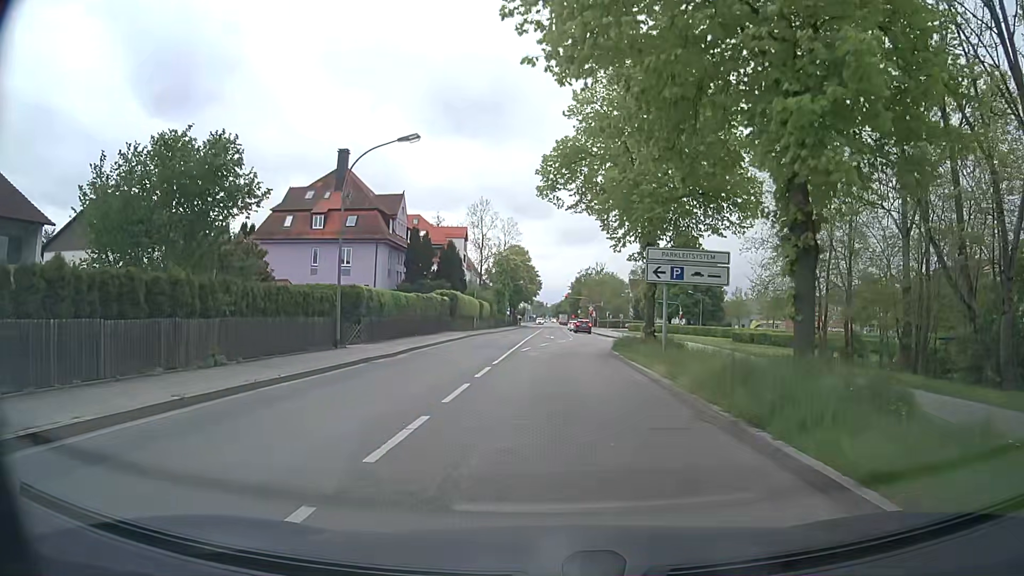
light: Day
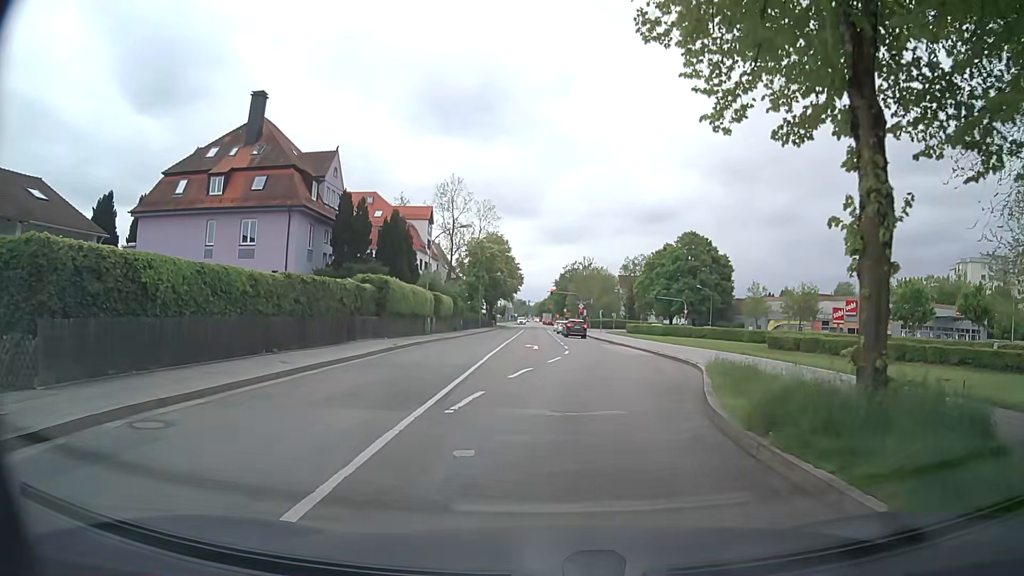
(0.0, +18.4) m; +2°
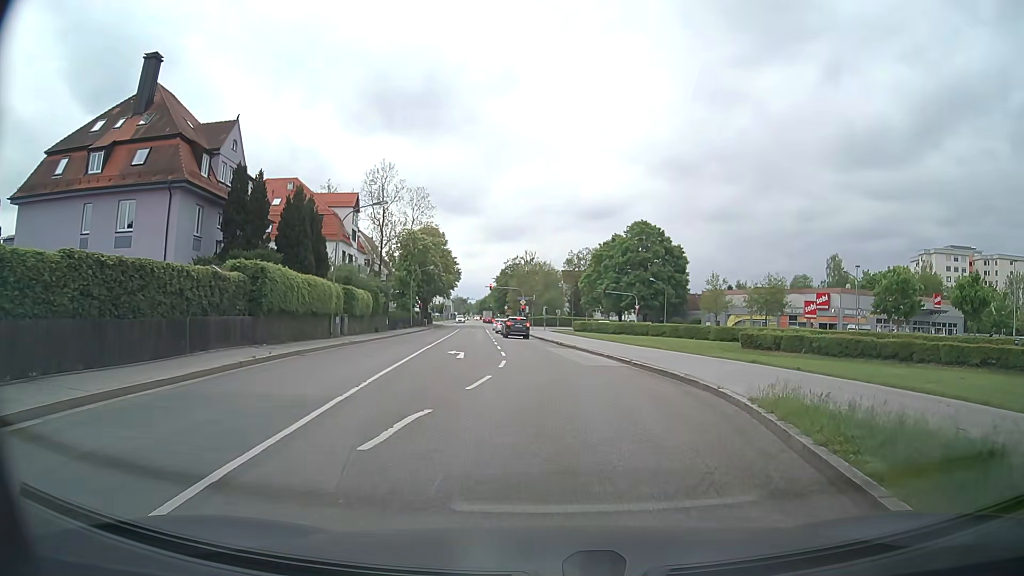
(+0.2, +8.8) m; +5°
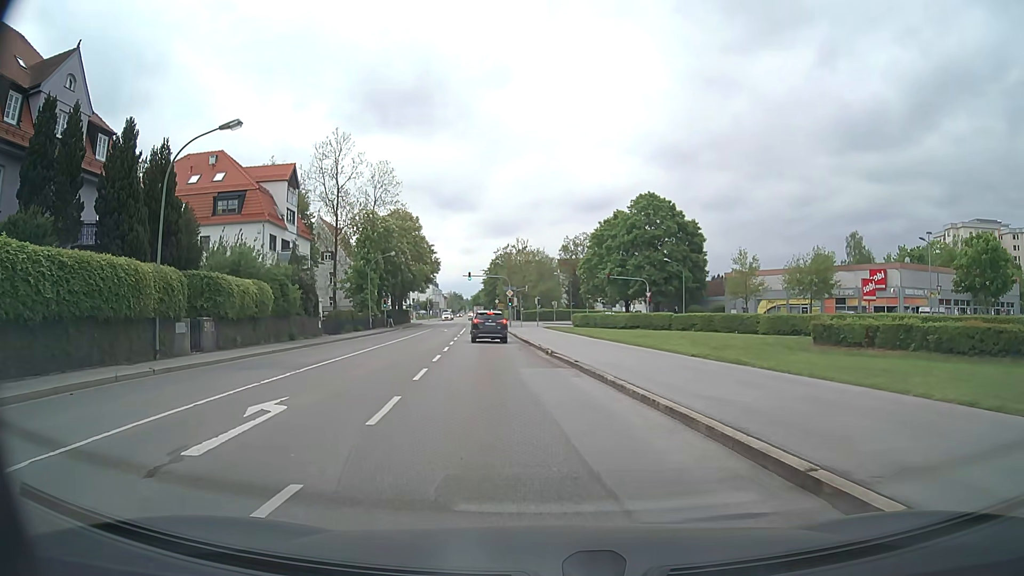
(+0.7, +16.5) m; 0°
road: secondary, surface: asphalt
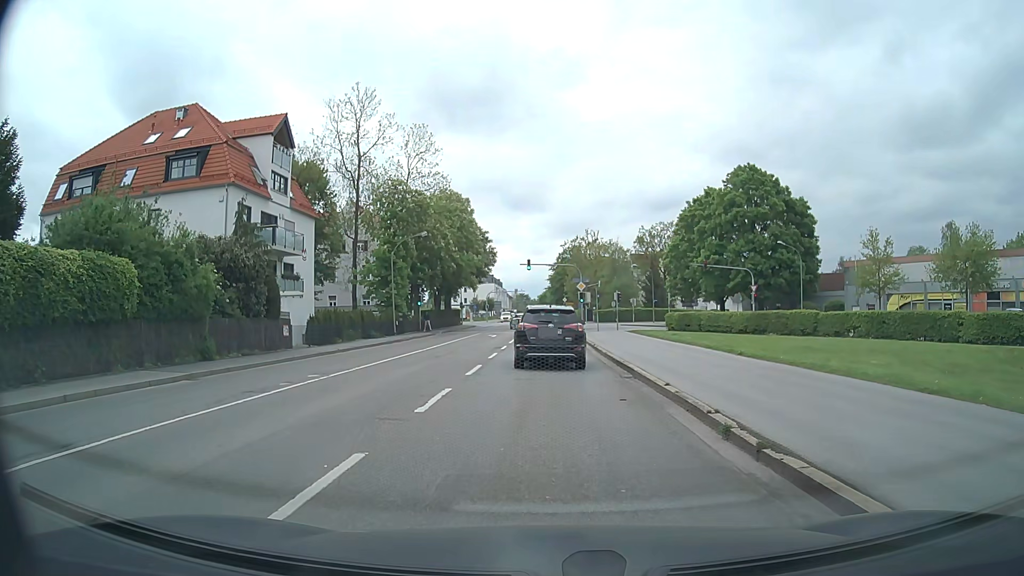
(-1.1, +16.7) m; -6°
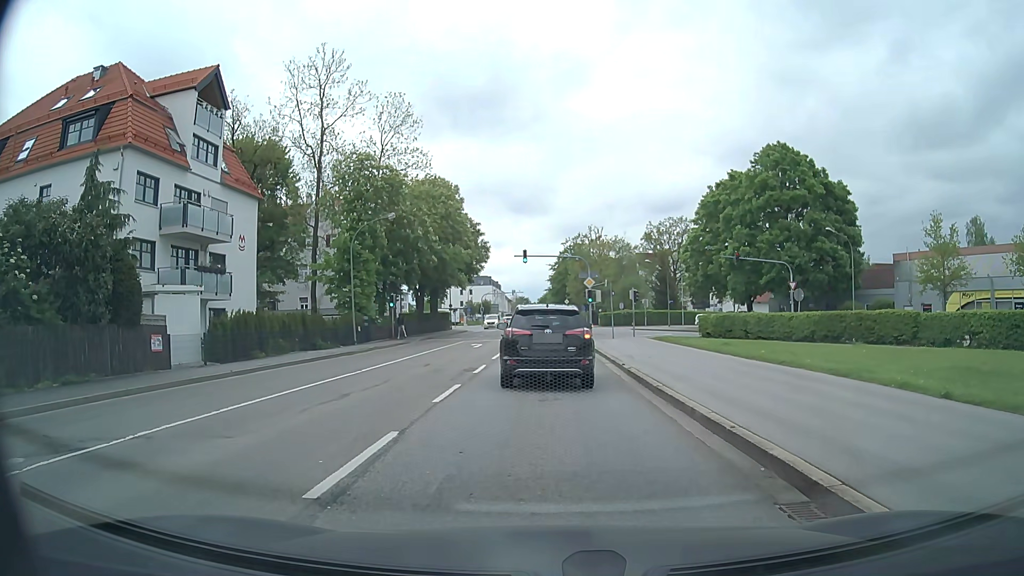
(-0.1, +10.5) m; -1°
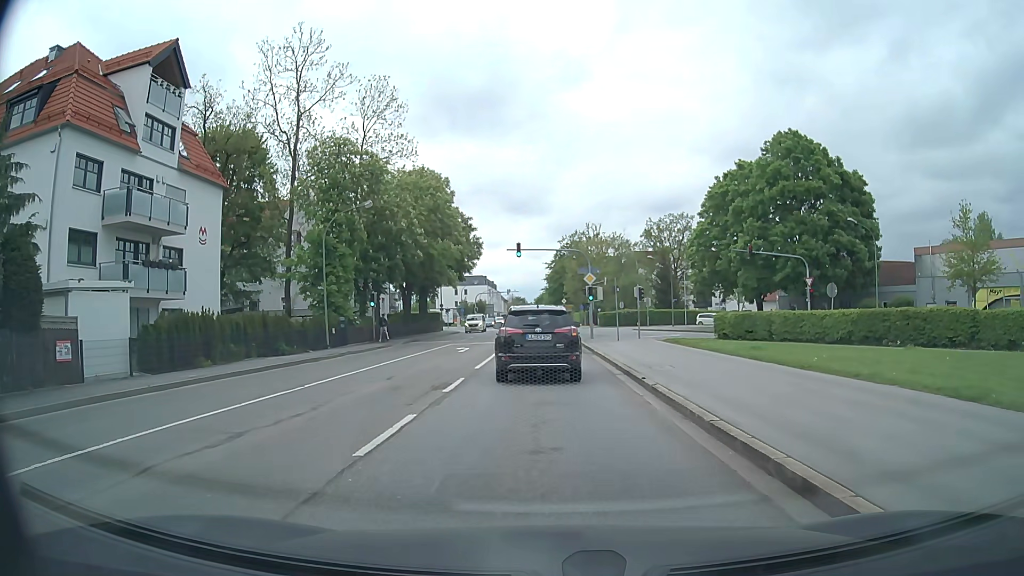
(0.0, +4.5) m; +1°
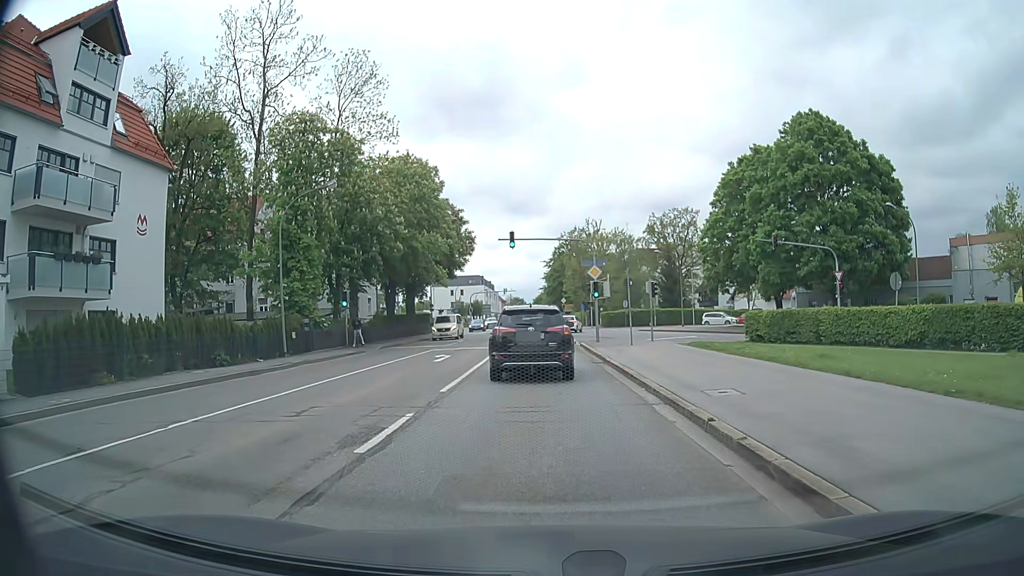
(0.0, +5.9) m; 0°
(0, +10) (0, +20) (0, +30) (0, +40) (-1, +50) (-1, +60) (-1, +70) (-1, +80) (-1, +90) (-1, +100) m
